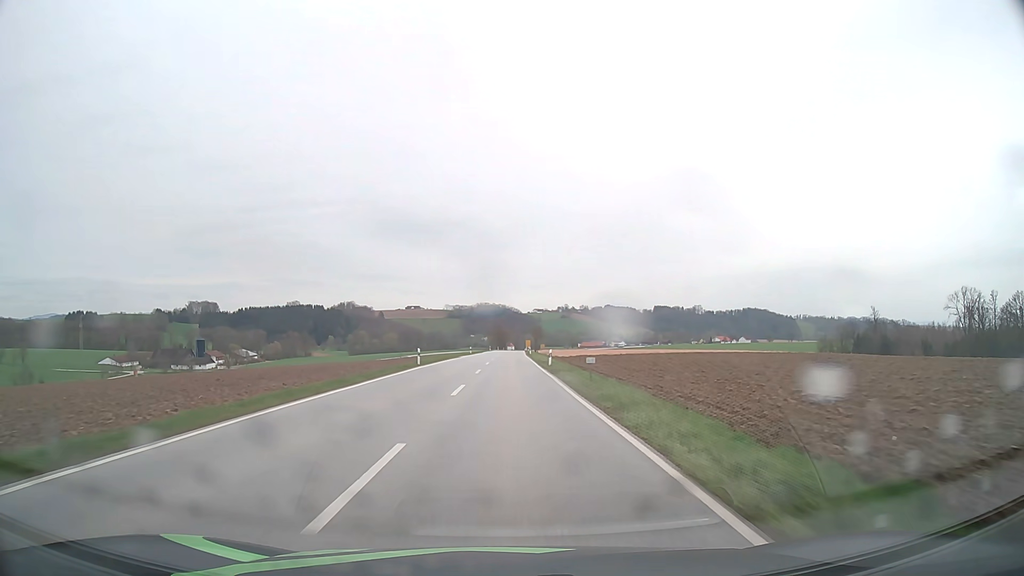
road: secondary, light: Day
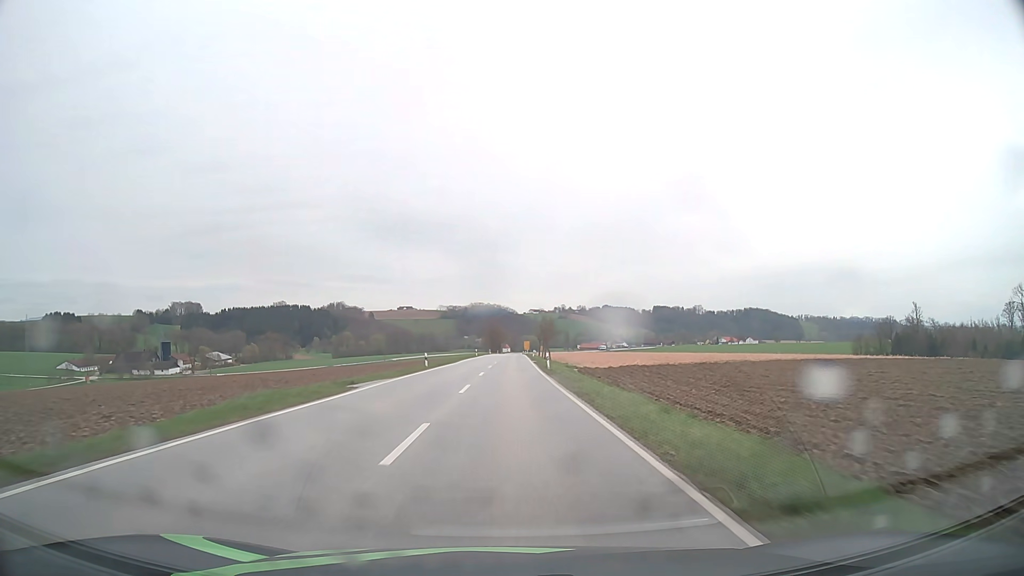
(+0.2, +45.3) m; 0°
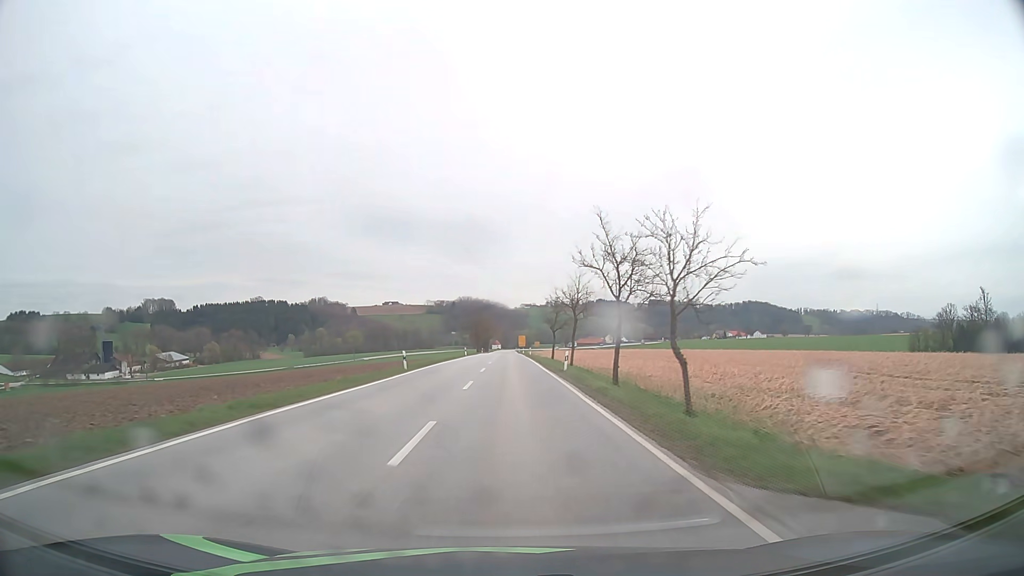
(+0.5, +60.3) m; +1°
(0, +10) (0, +20) (0, +30) (0, +40) (0, +50) (0, +60) (0, +70) (0, +80) (0, +90) (0, +100) m
